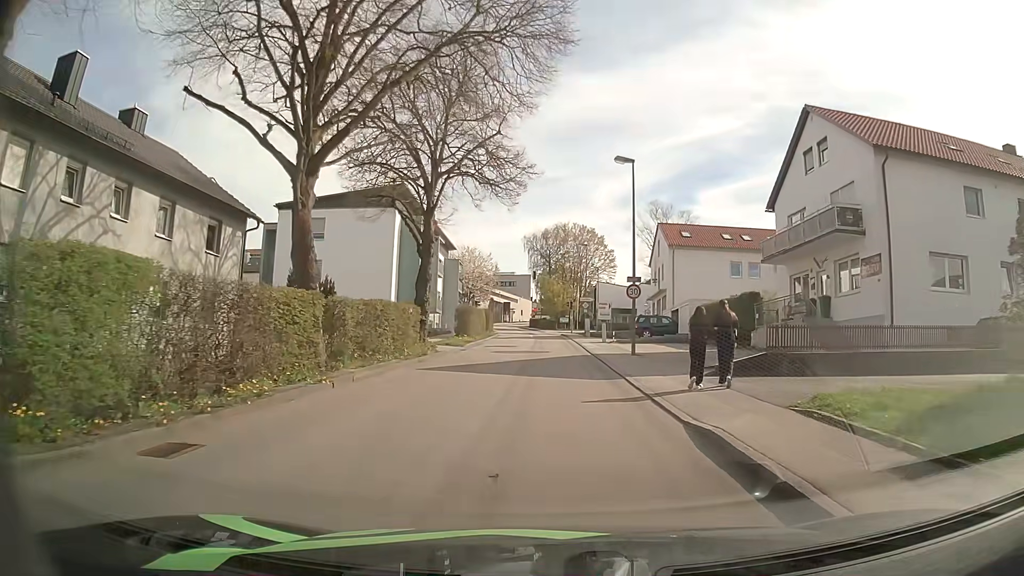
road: unclassified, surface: asphalt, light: Day
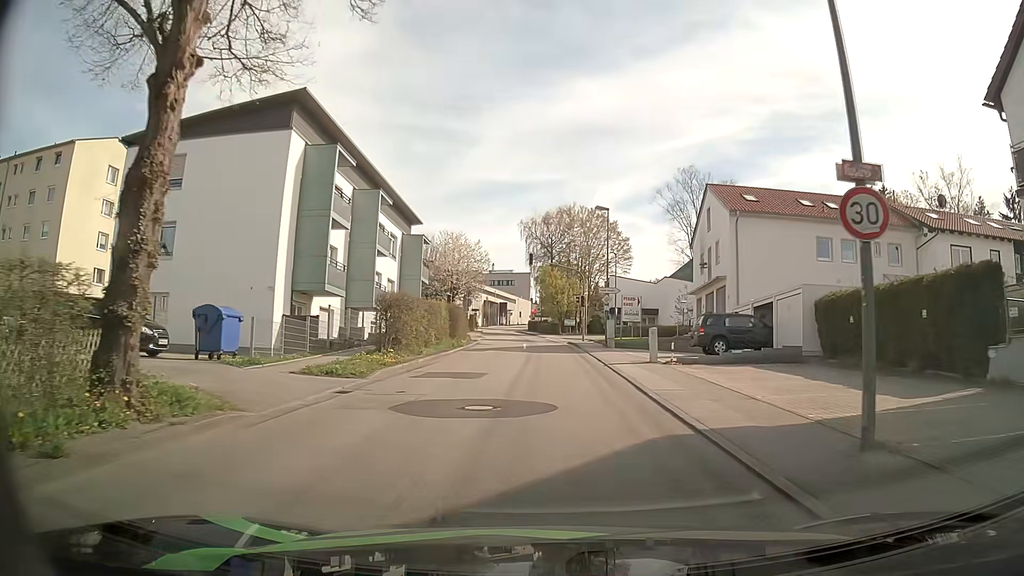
(+0.1, +19.6) m; 0°
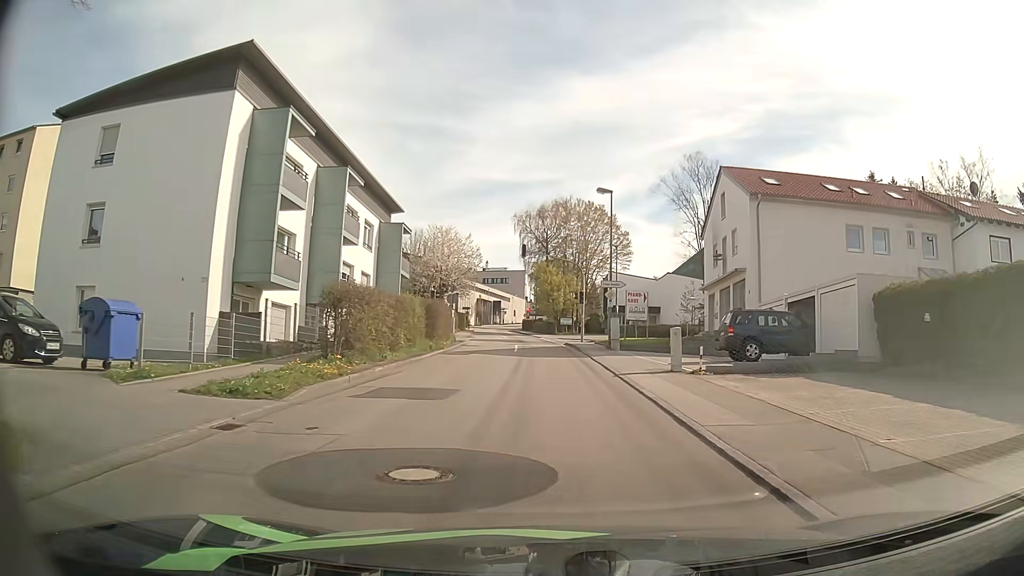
(+0.1, +5.0) m; +2°
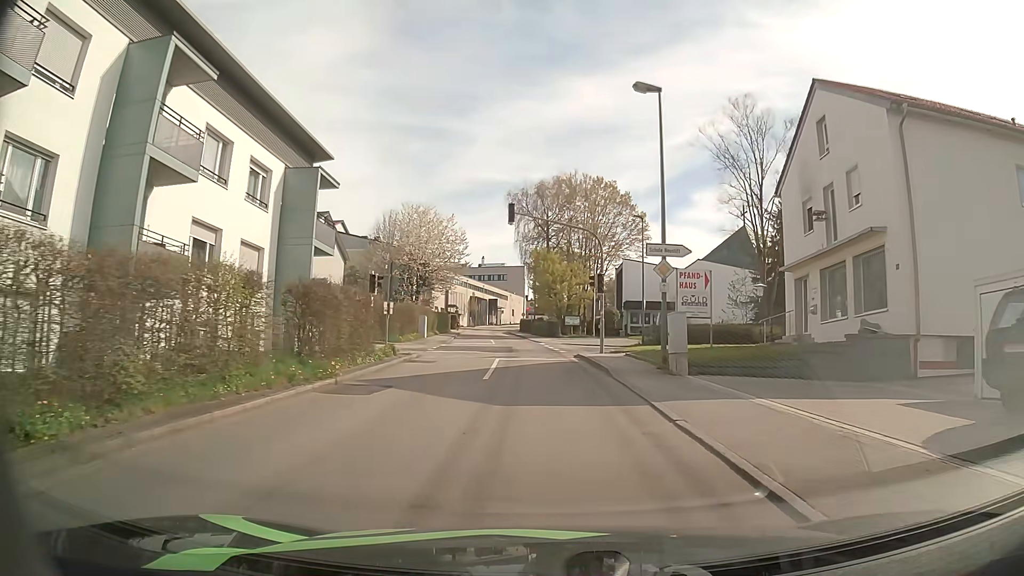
(-0.1, +15.4) m; 0°
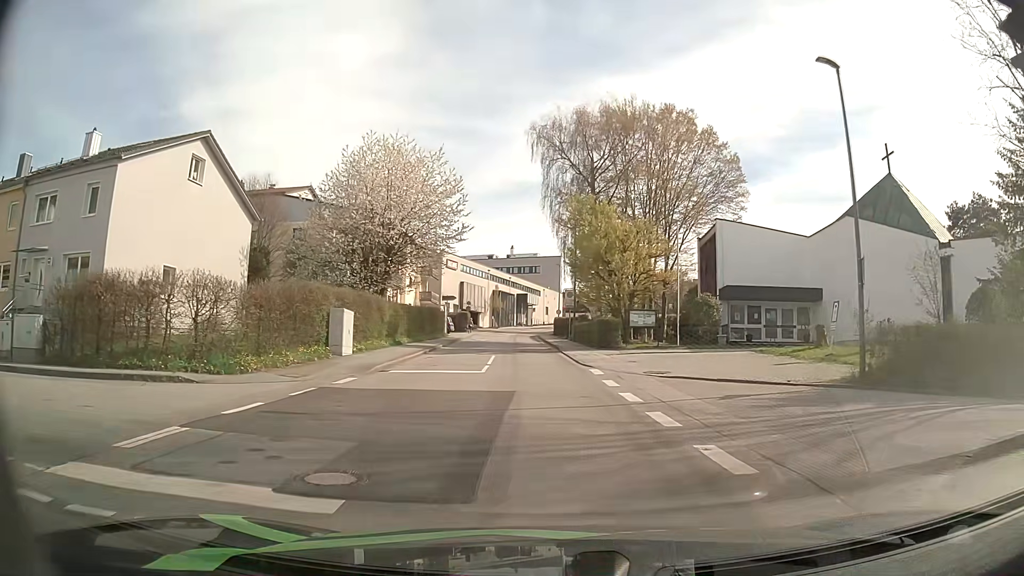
(-0.7, +25.8) m; -4°
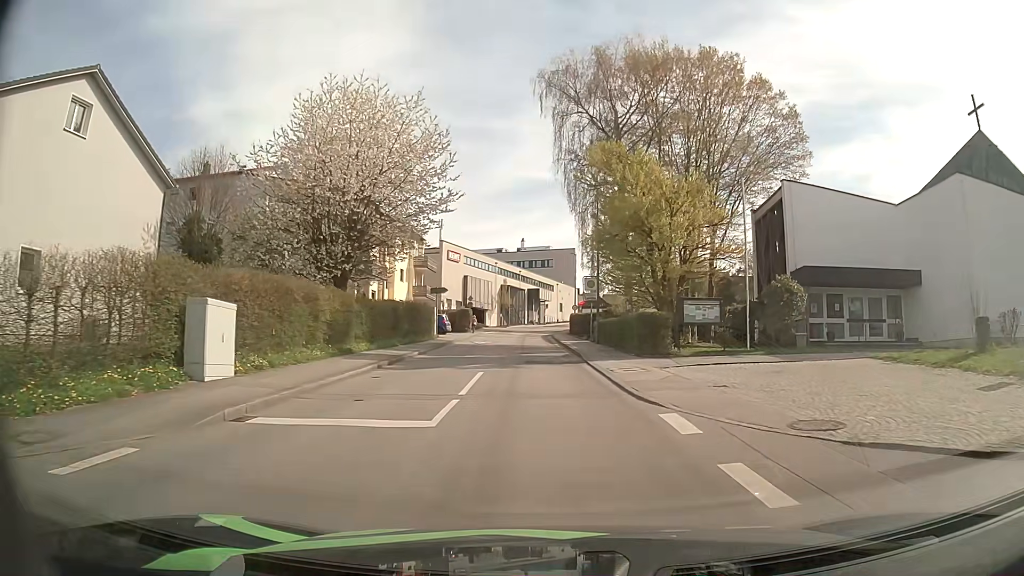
(0.0, +10.4) m; -1°
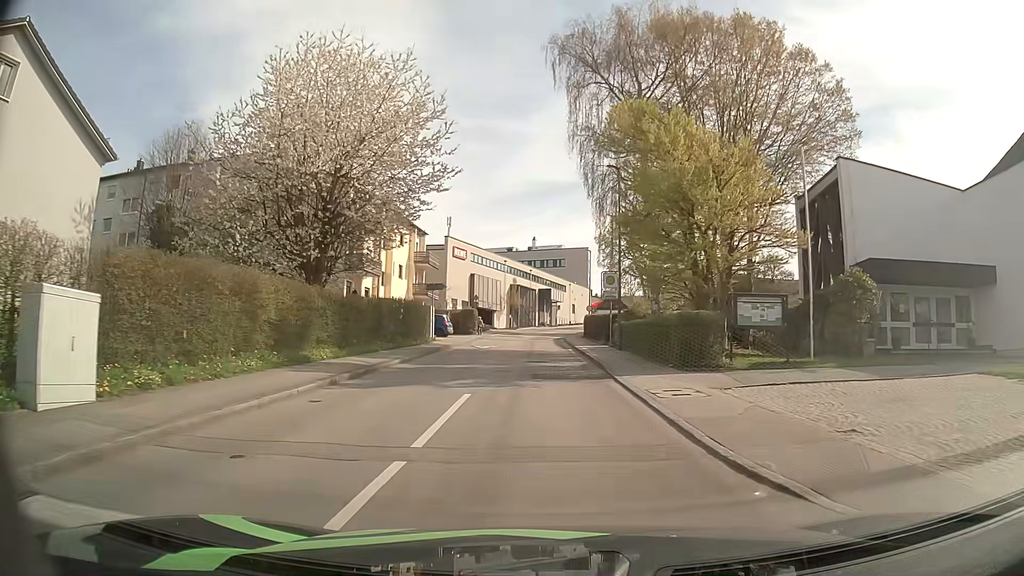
(-0.1, +5.3) m; -1°
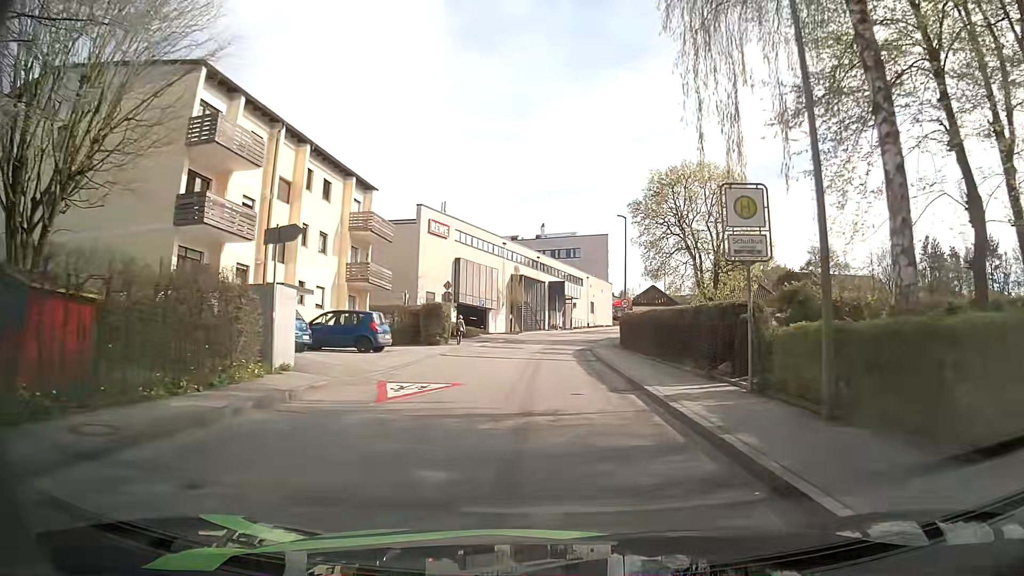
(-0.3, +22.1) m; -1°
(0, +10) (0, +20) (0, +30) (0, +40) (+1, +50) (+3, +60) (+6, +69) (+9, +79) (+12, +88) (+16, +98) m
